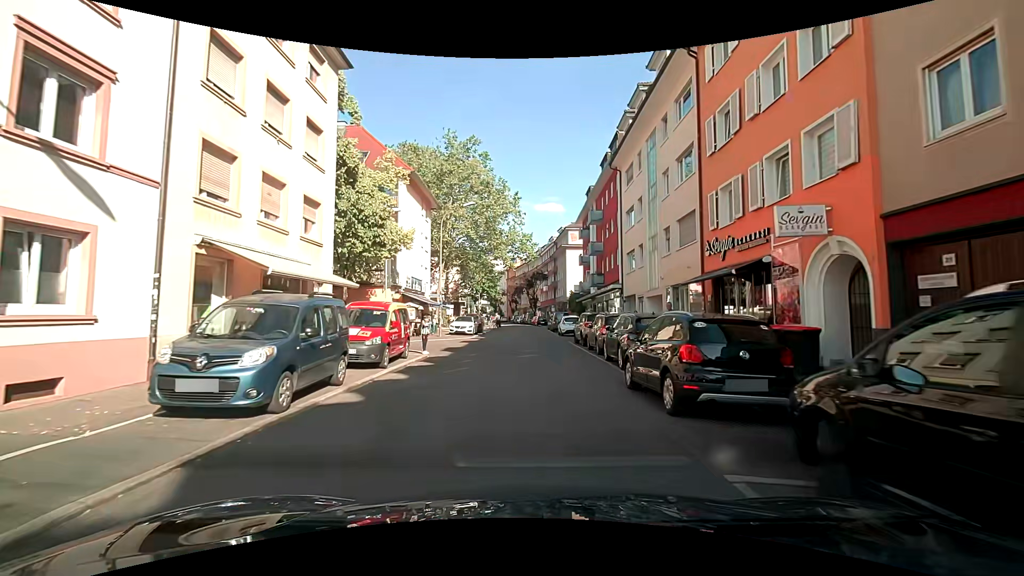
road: residential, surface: asphalt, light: Day
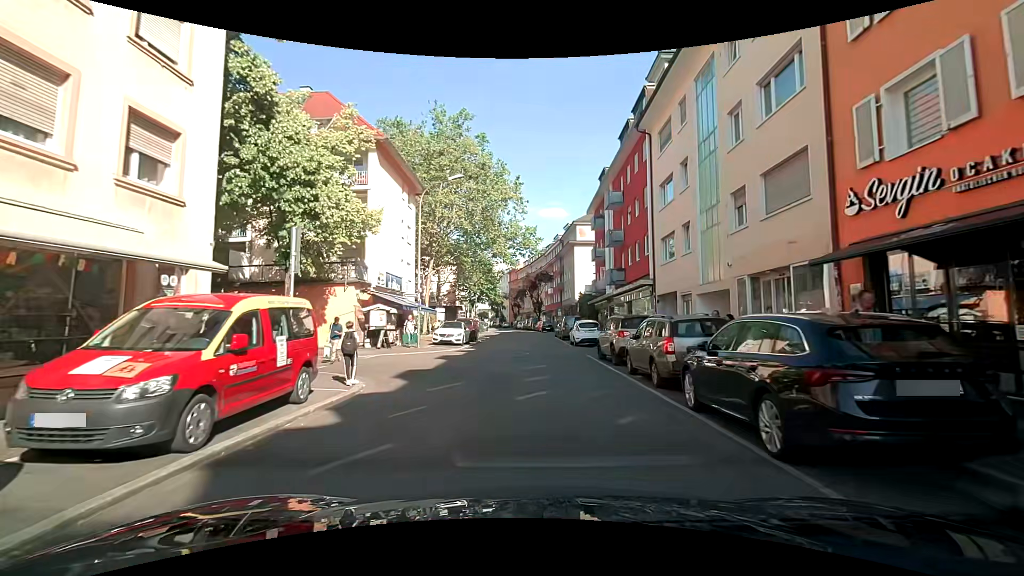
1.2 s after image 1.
(0.0, +7.9) m; +1°
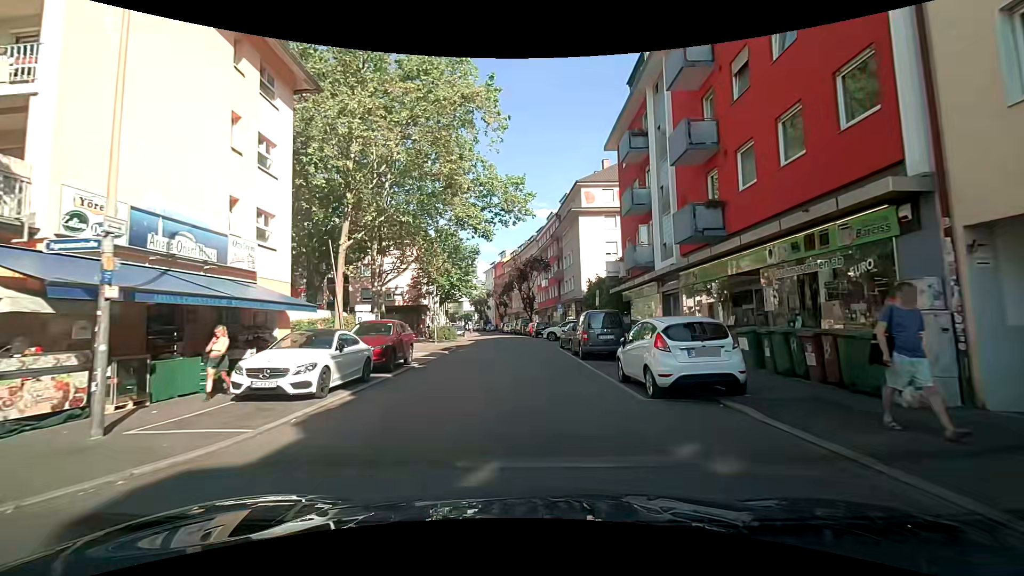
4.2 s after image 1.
(-0.1, +19.3) m; +1°
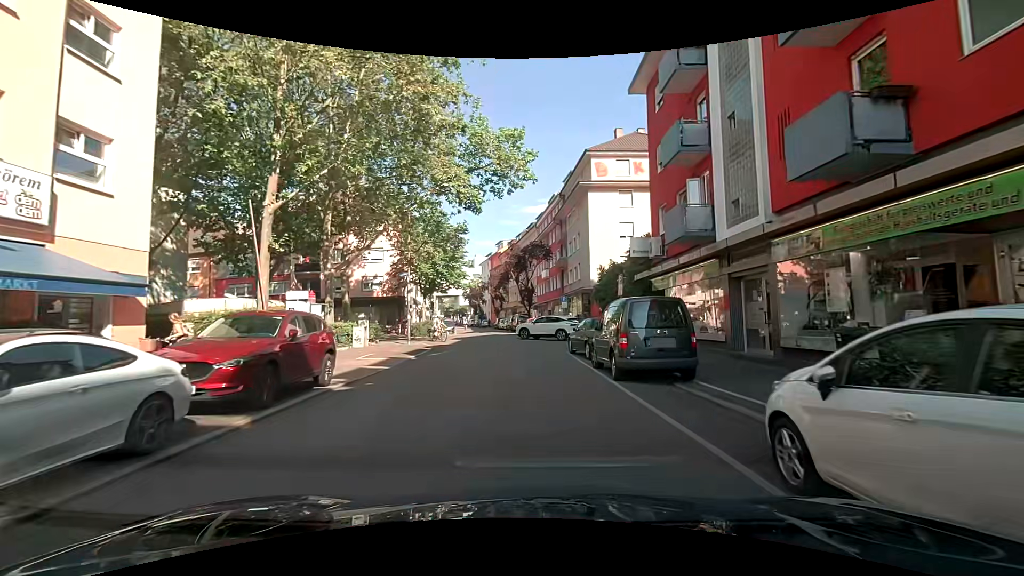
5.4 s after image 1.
(0.0, +7.6) m; 0°
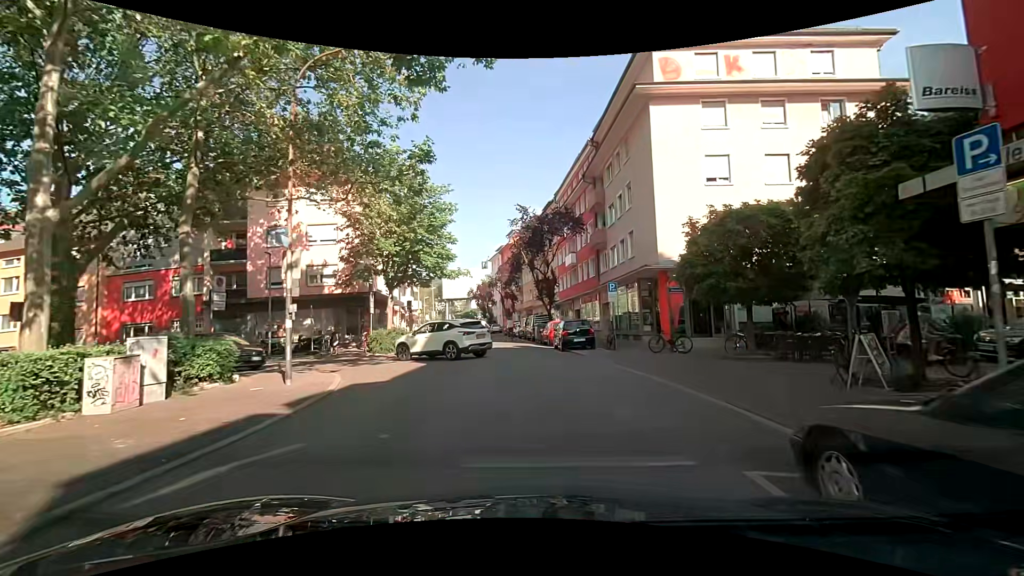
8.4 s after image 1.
(-0.1, +16.0) m; -2°
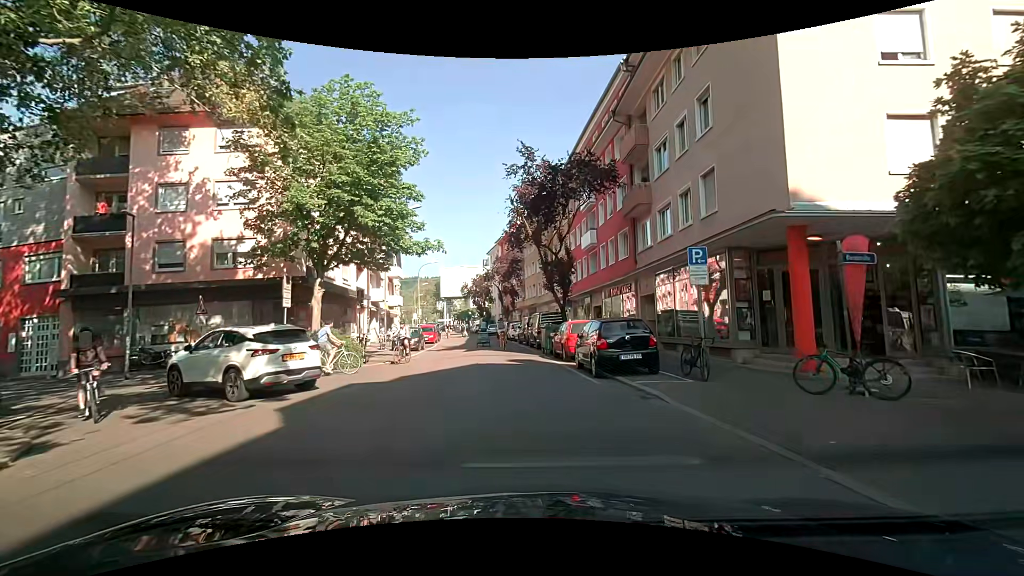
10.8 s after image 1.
(+0.1, +10.9) m; +1°
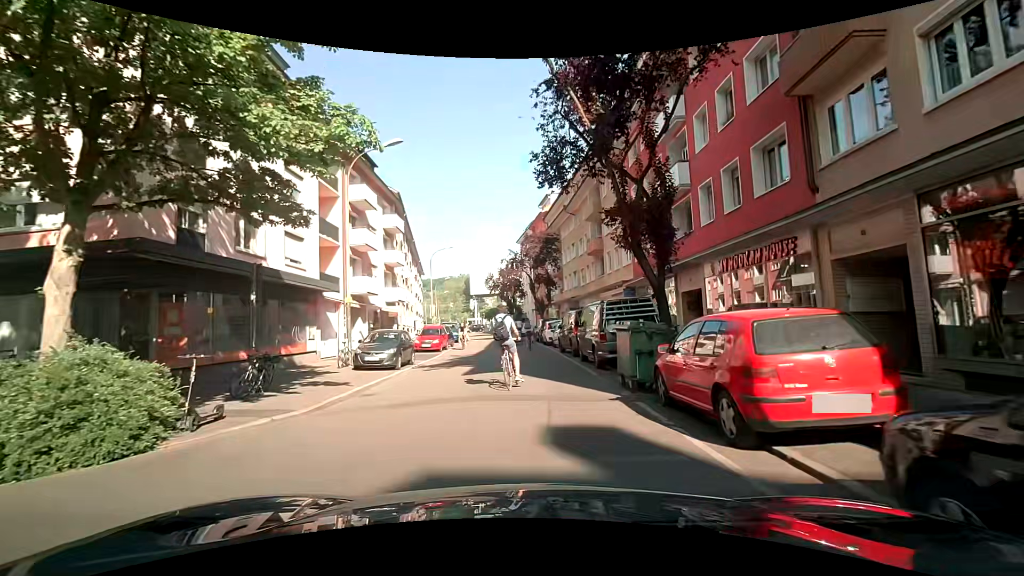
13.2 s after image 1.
(-0.4, +12.3) m; -4°
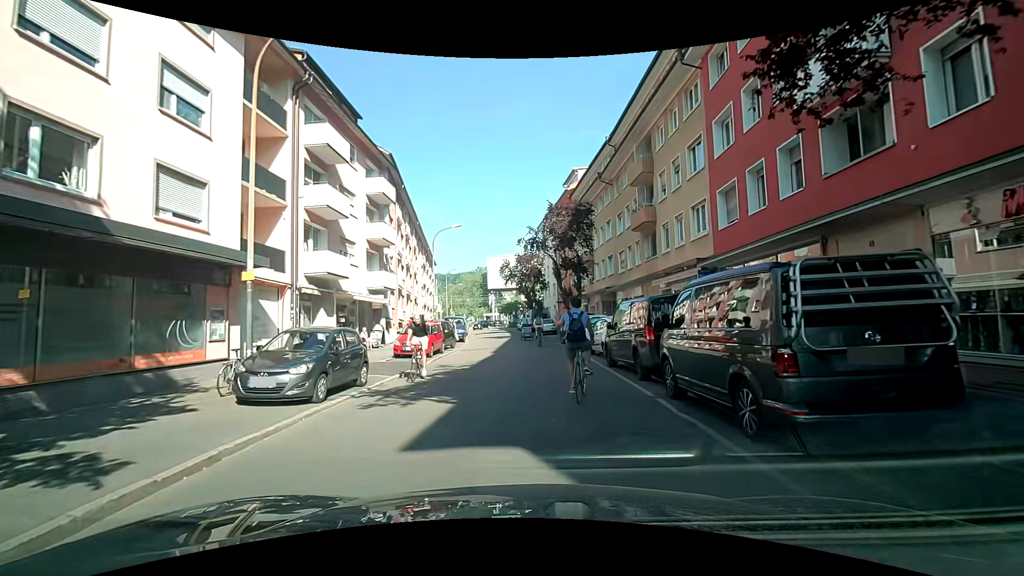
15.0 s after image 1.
(-0.2, +8.8) m; -3°
